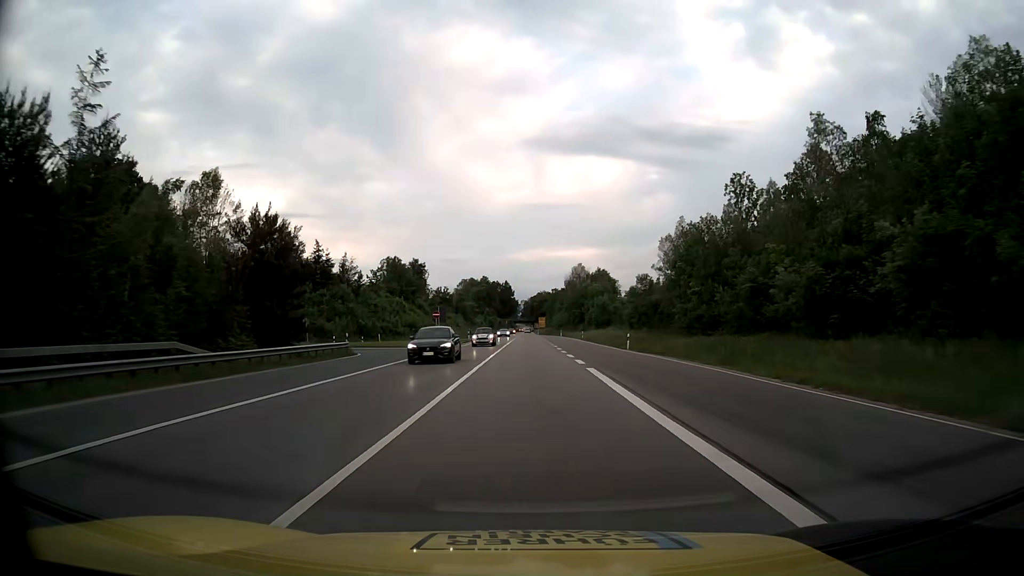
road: trunk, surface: asphalt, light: Day
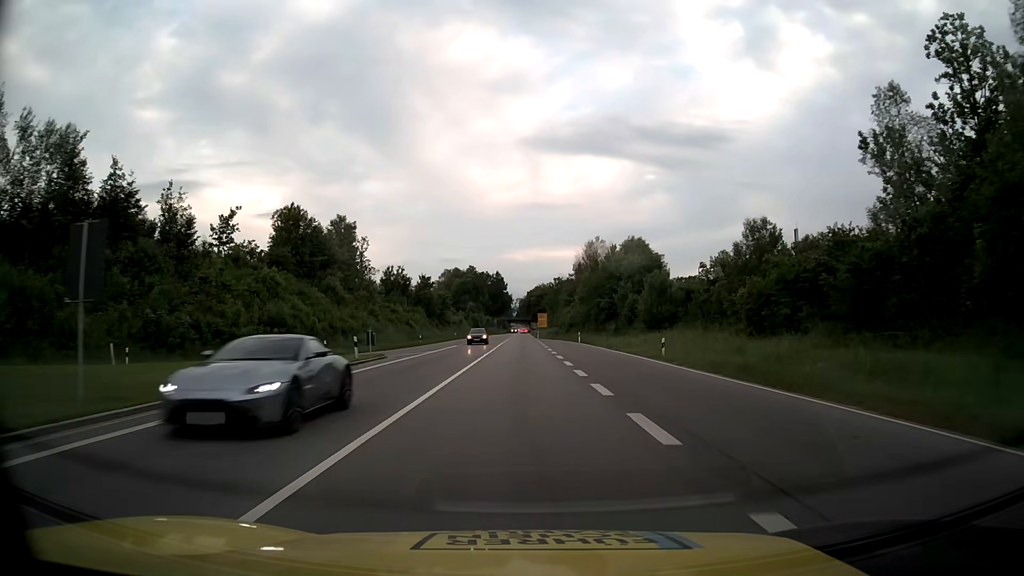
(+0.5, +52.8) m; +1°
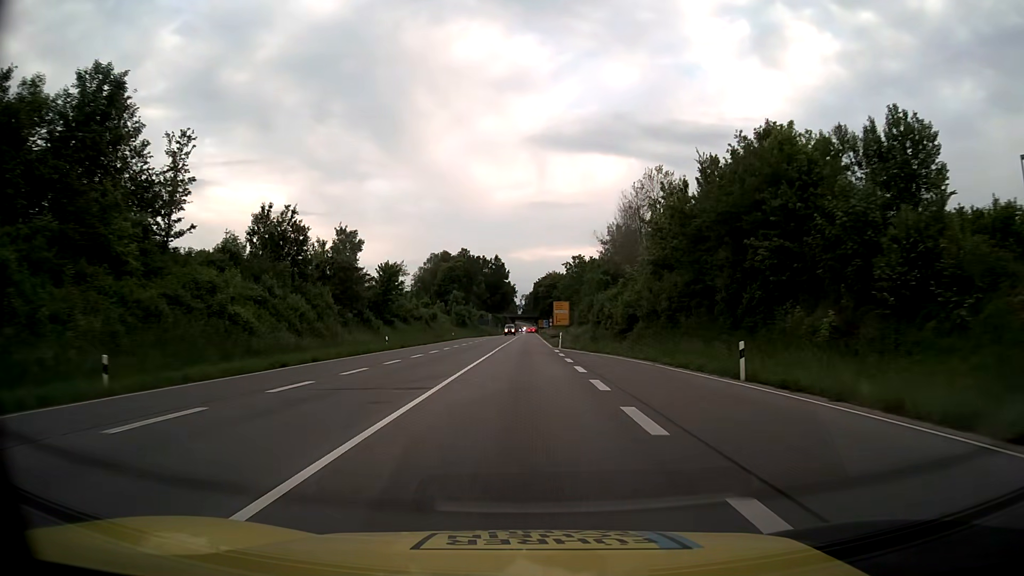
(-0.3, +53.6) m; -1°
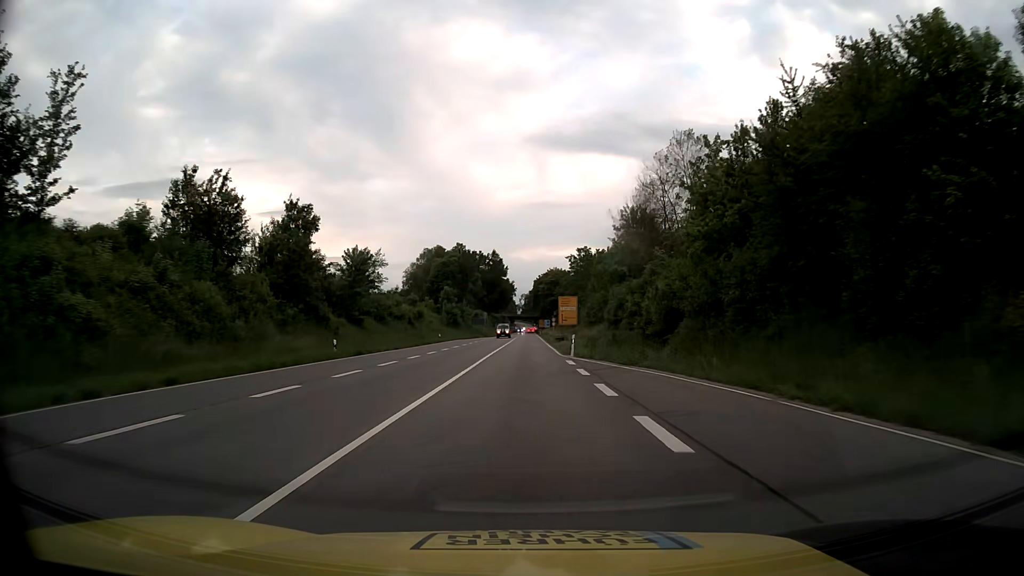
(0.0, +13.5) m; 0°
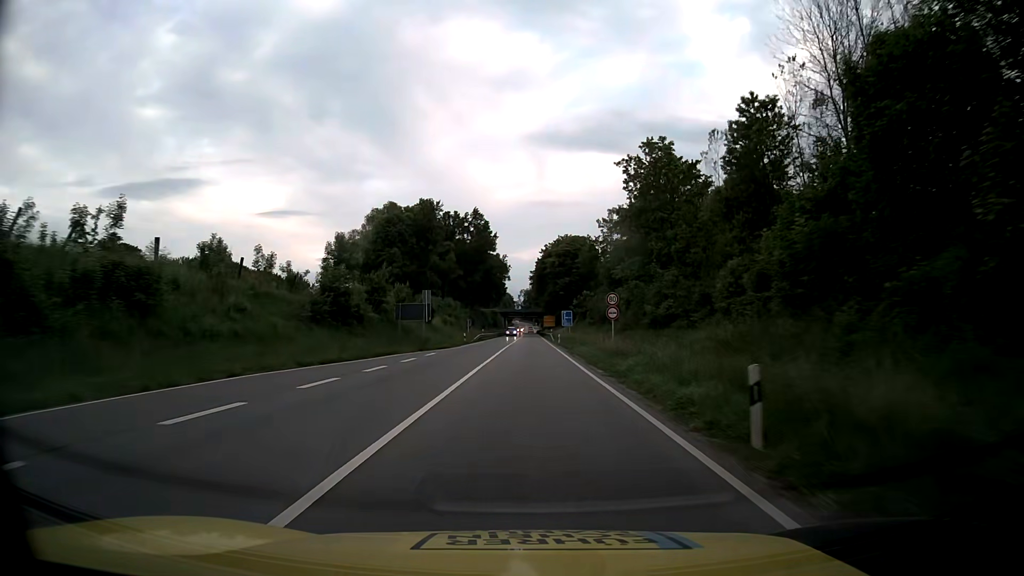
(-0.1, +67.6) m; 0°
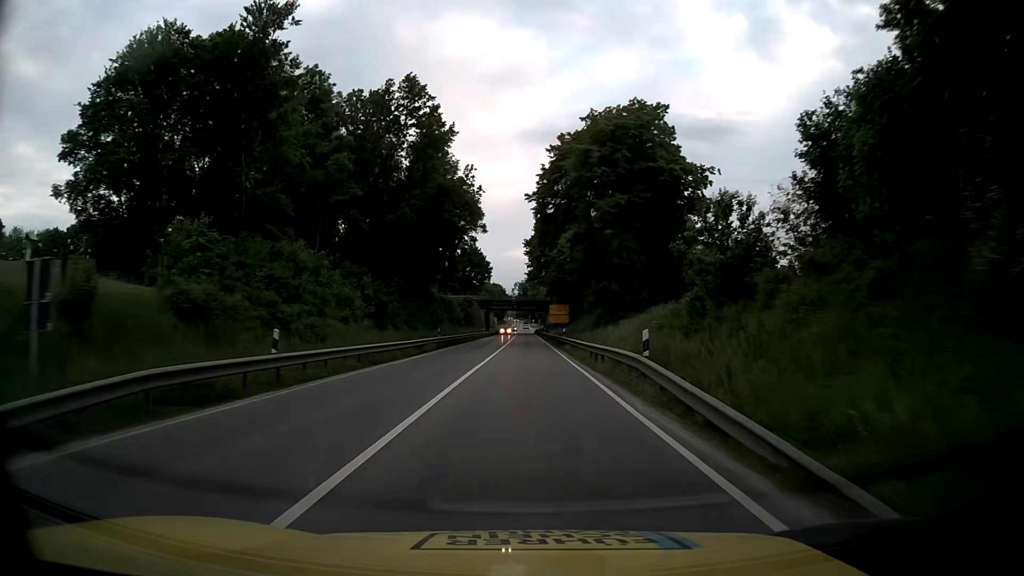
(+0.6, +67.7) m; 0°
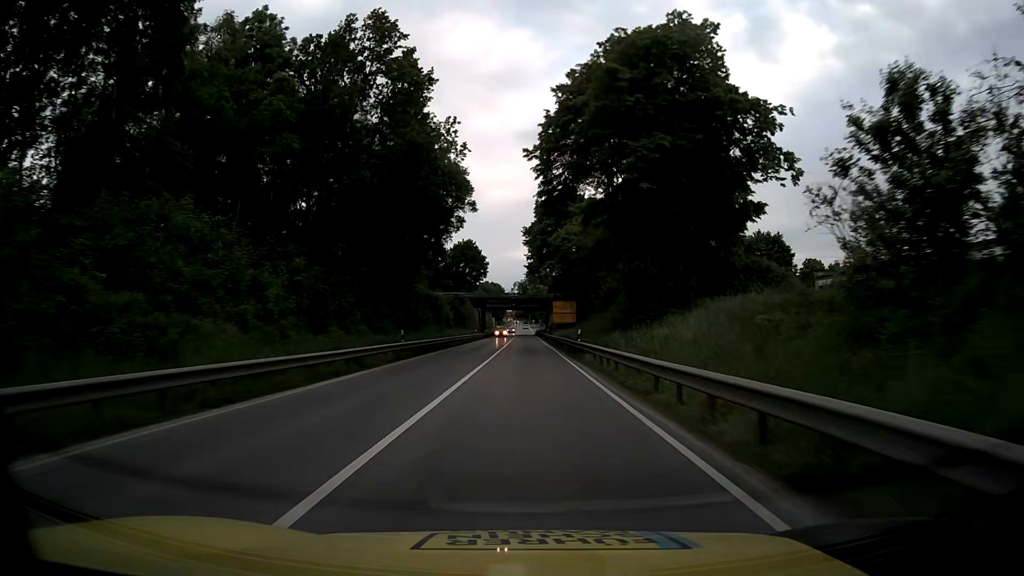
(0.0, +13.6) m; 0°
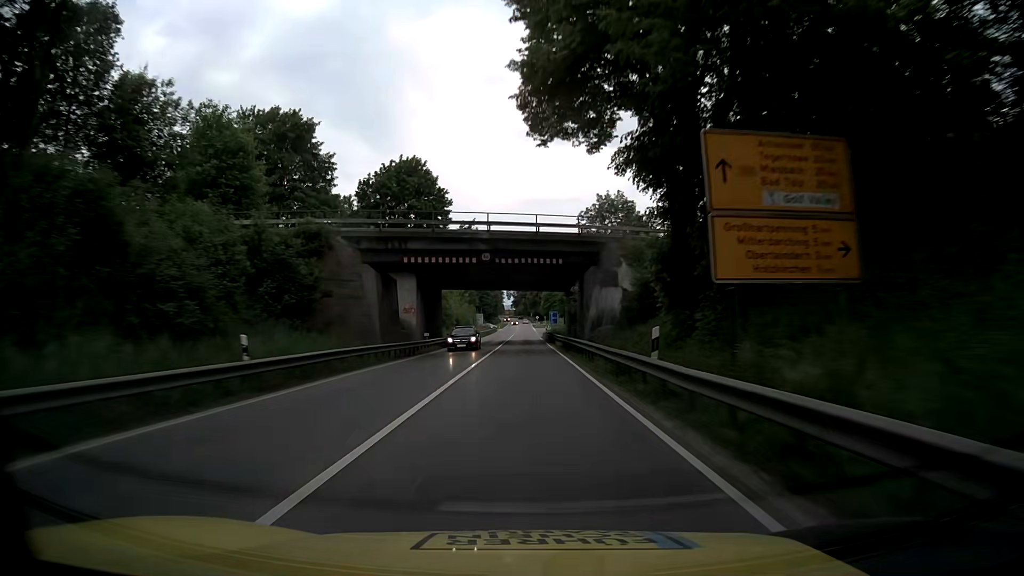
(+0.1, +67.8) m; 0°
(0, +10) (0, +20) (0, +30) (0, +40) (0, +50) (0, +60) (0, +70) (0, +80) (0, +90) (0, +100) m
